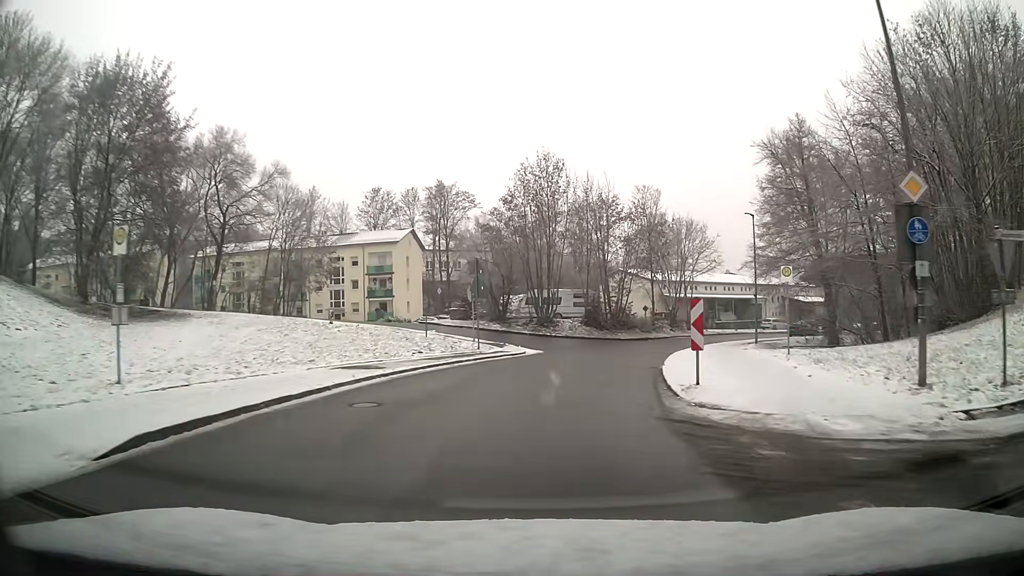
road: unclassified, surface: asphalt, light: Day
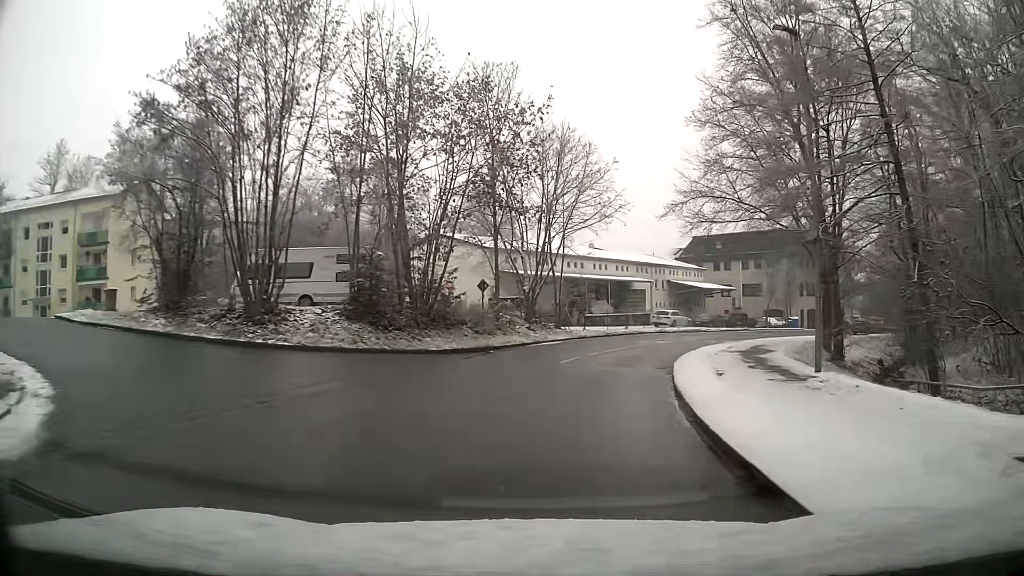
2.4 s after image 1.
(+3.7, +28.3) m; +15°
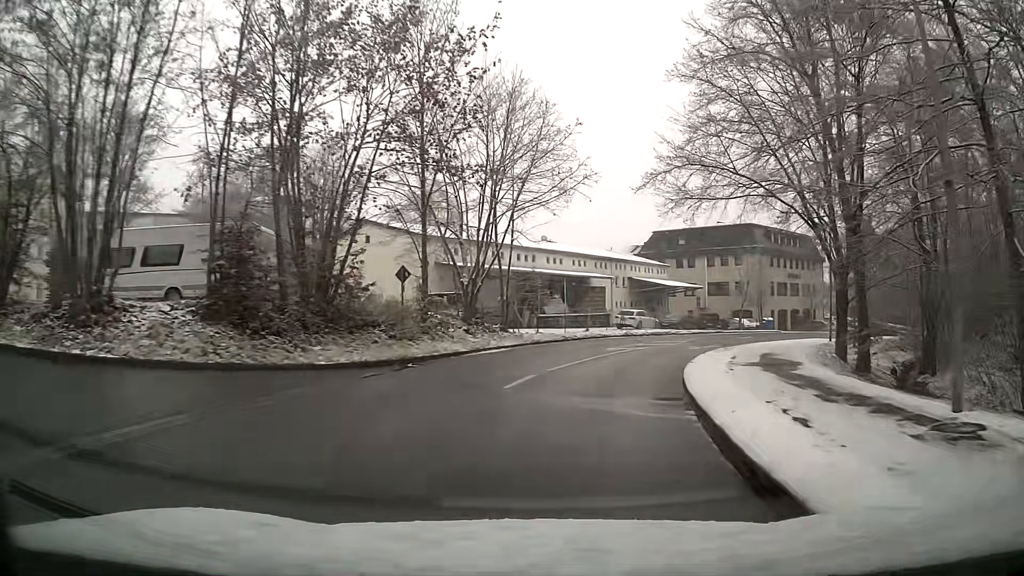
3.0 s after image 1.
(+0.3, +7.2) m; +5°
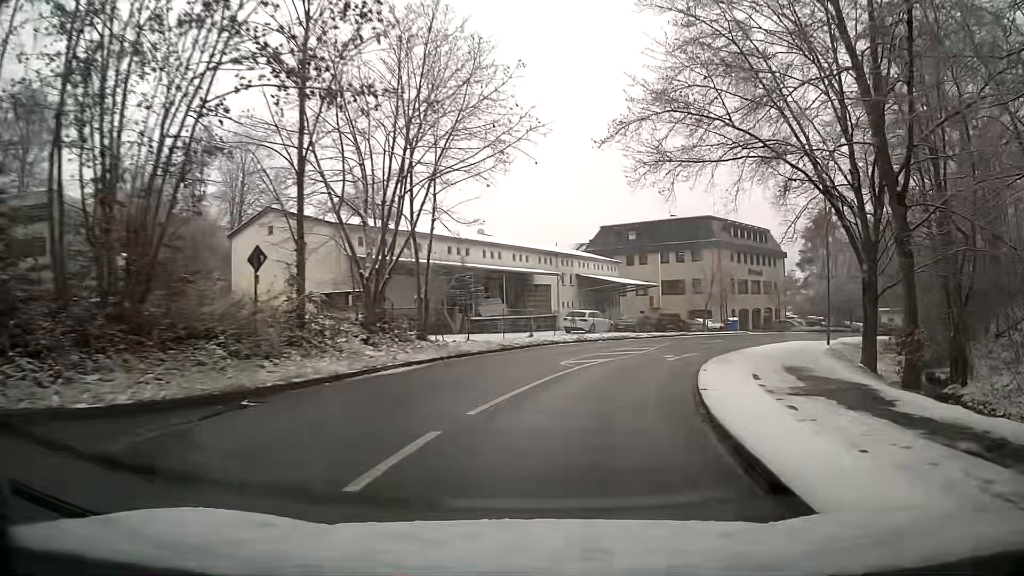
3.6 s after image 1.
(+0.2, +7.2) m; +2°
